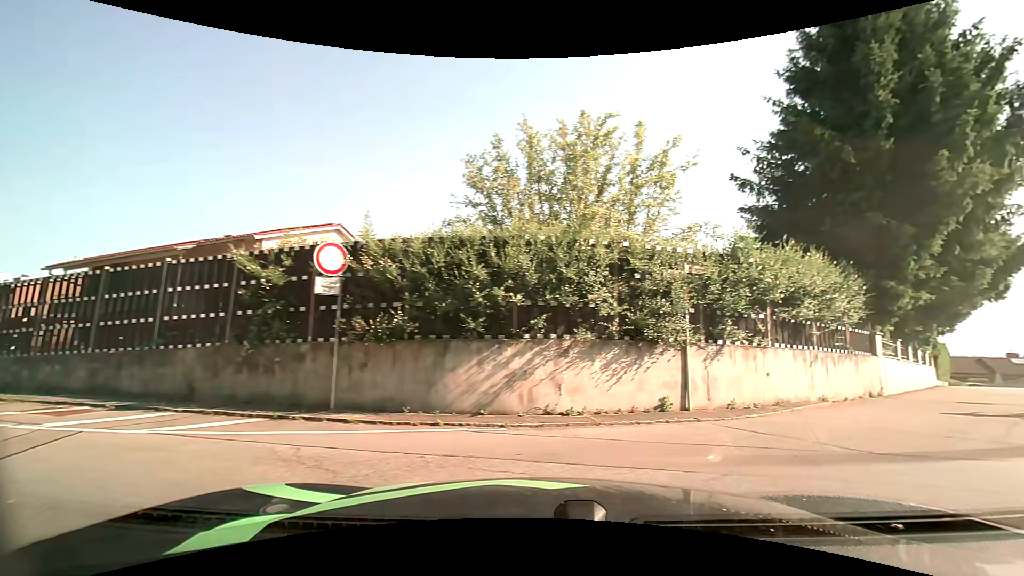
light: Day
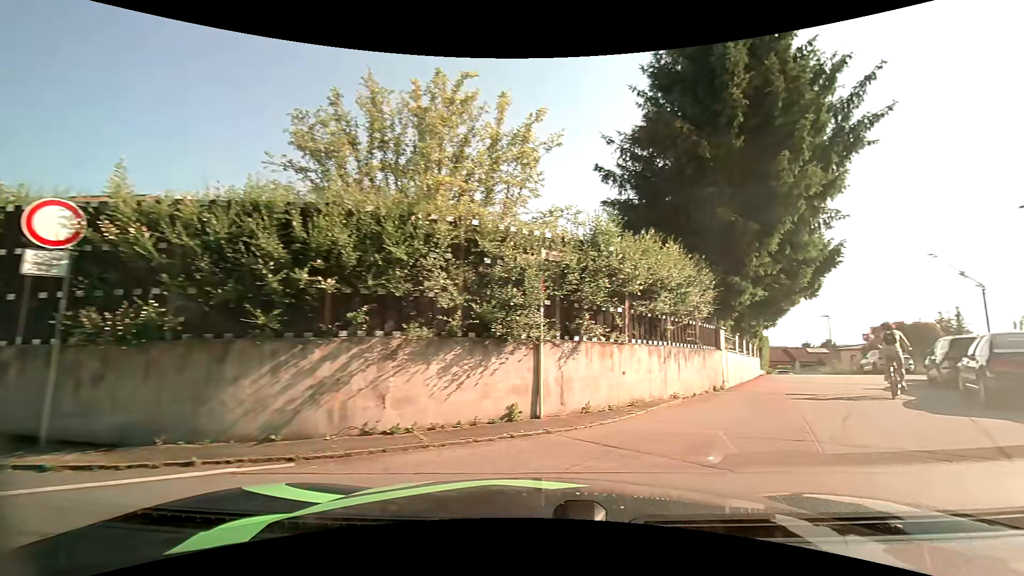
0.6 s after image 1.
(+0.2, +1.8) m; +14°
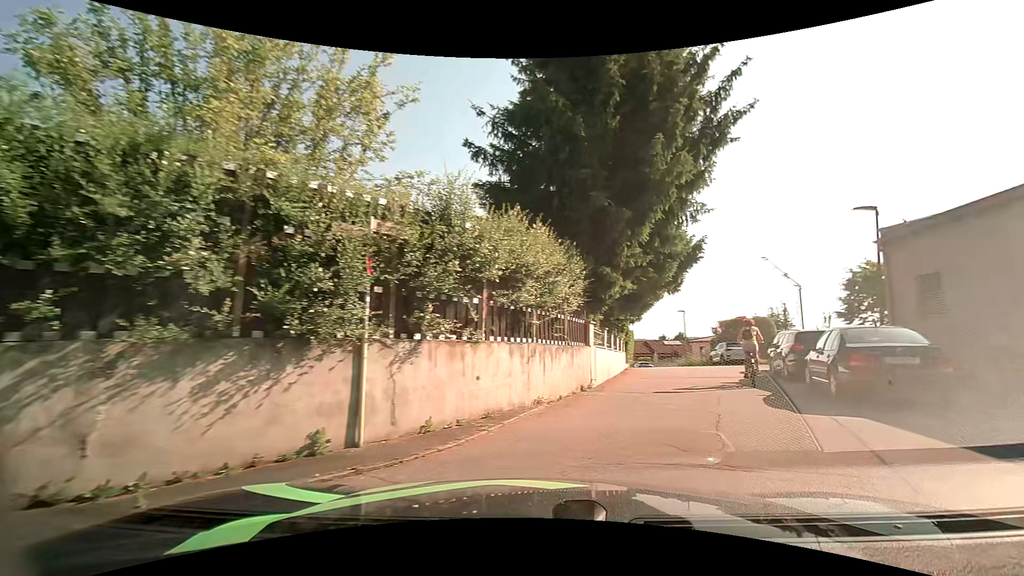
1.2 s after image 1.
(+0.3, +2.0) m; +14°
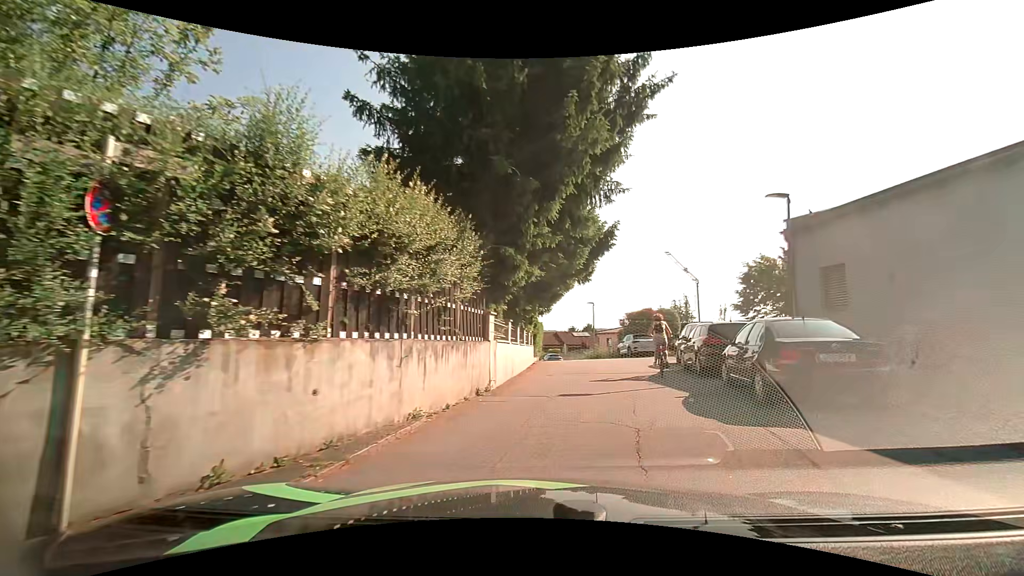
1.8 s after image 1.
(+0.2, +2.2) m; +10°
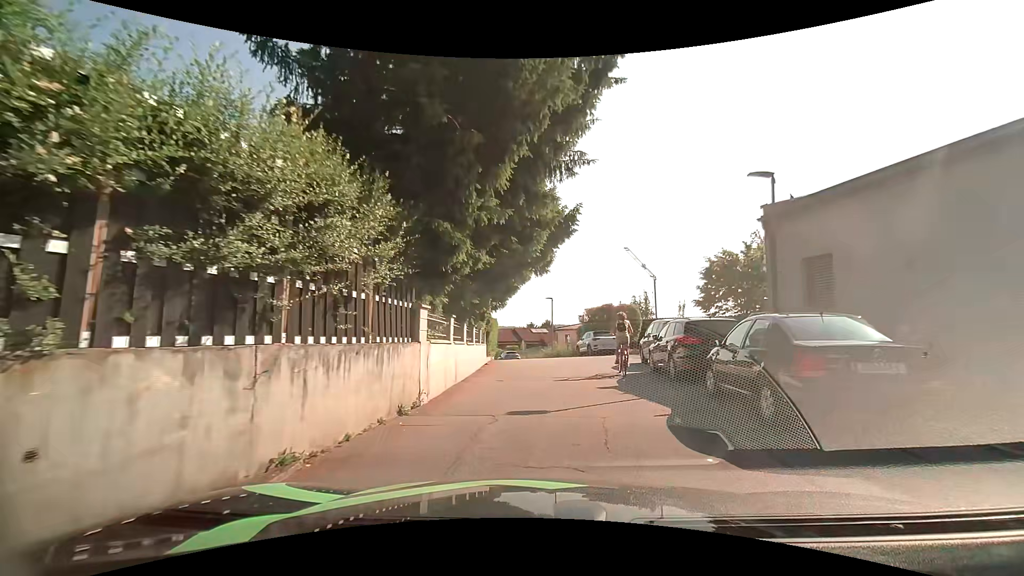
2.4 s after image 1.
(+0.1, +2.4) m; +4°
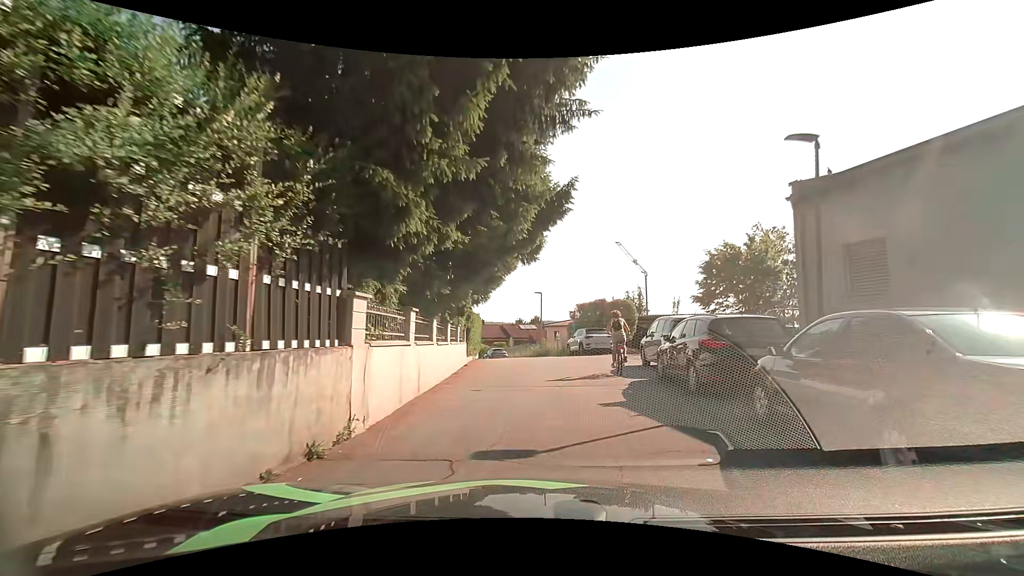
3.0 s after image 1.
(+0.1, +2.6) m; +2°
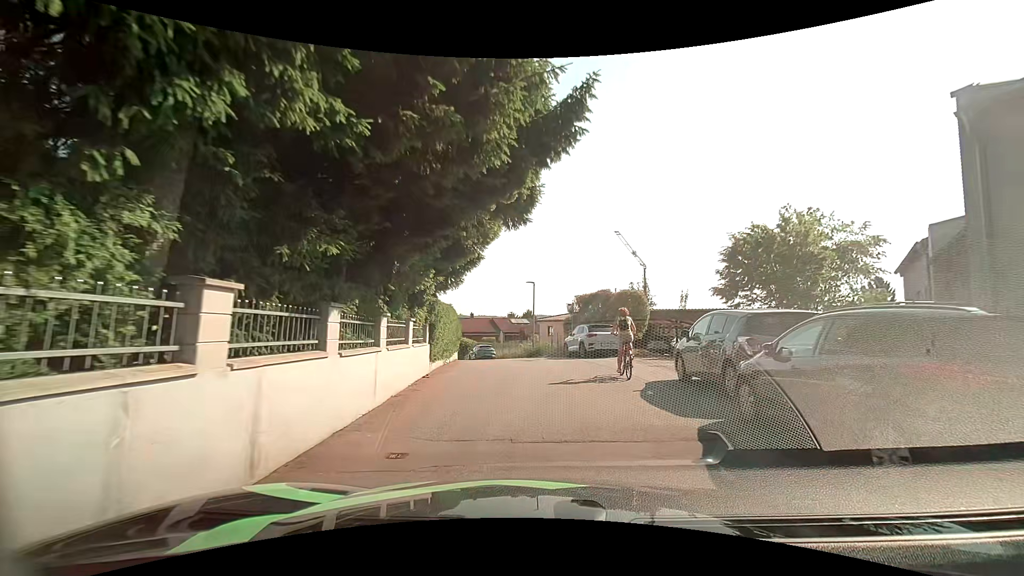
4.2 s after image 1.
(+0.1, +5.3) m; +1°
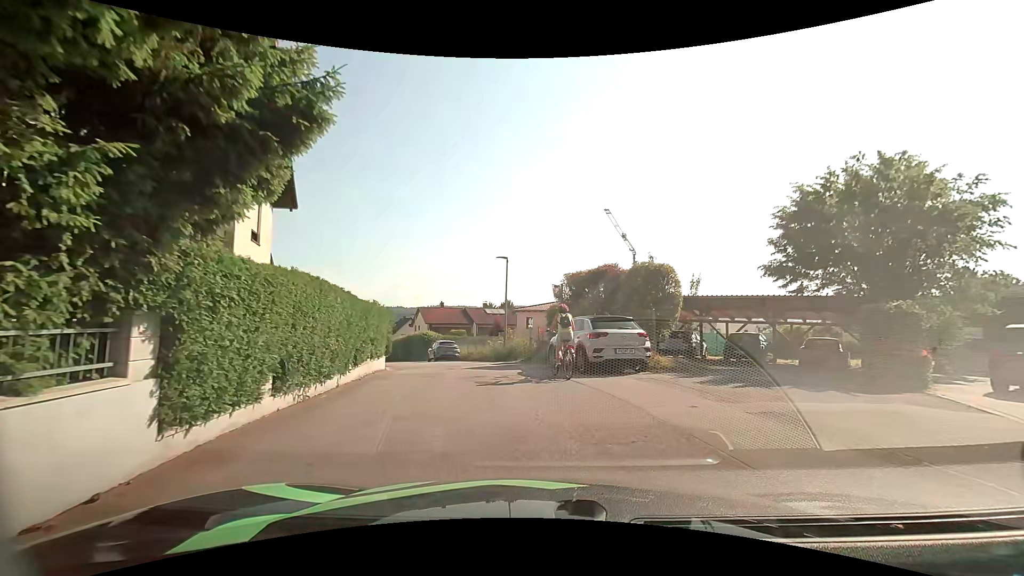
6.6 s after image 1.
(+0.3, +9.4) m; +2°
